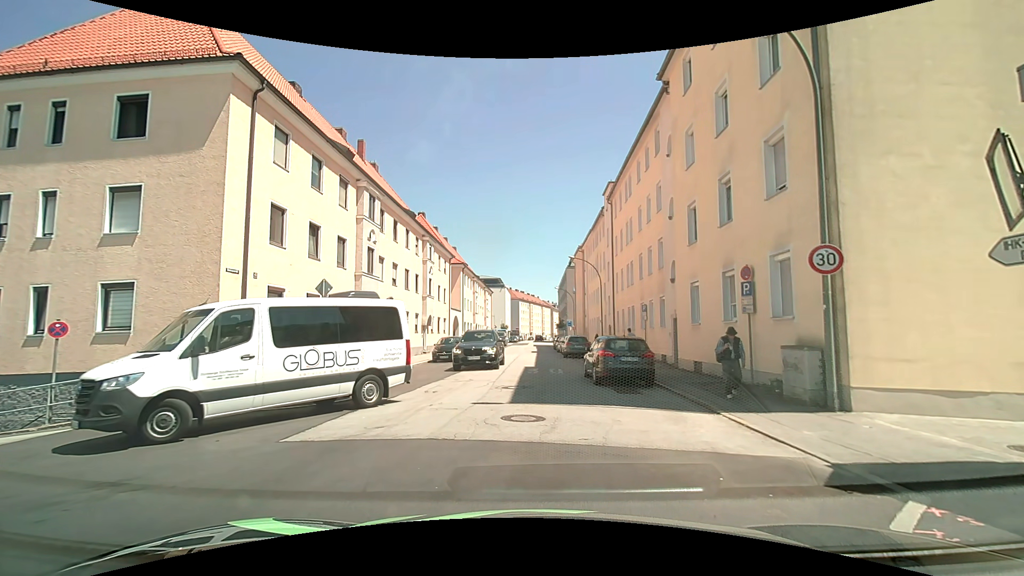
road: tertiary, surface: asphalt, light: Day
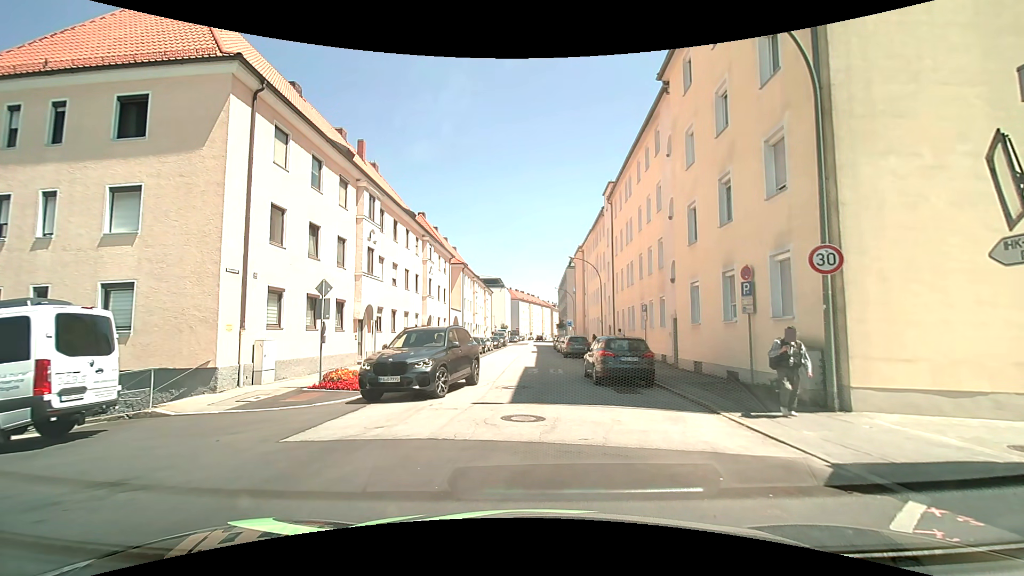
(0.0, 0.0) m; 0°
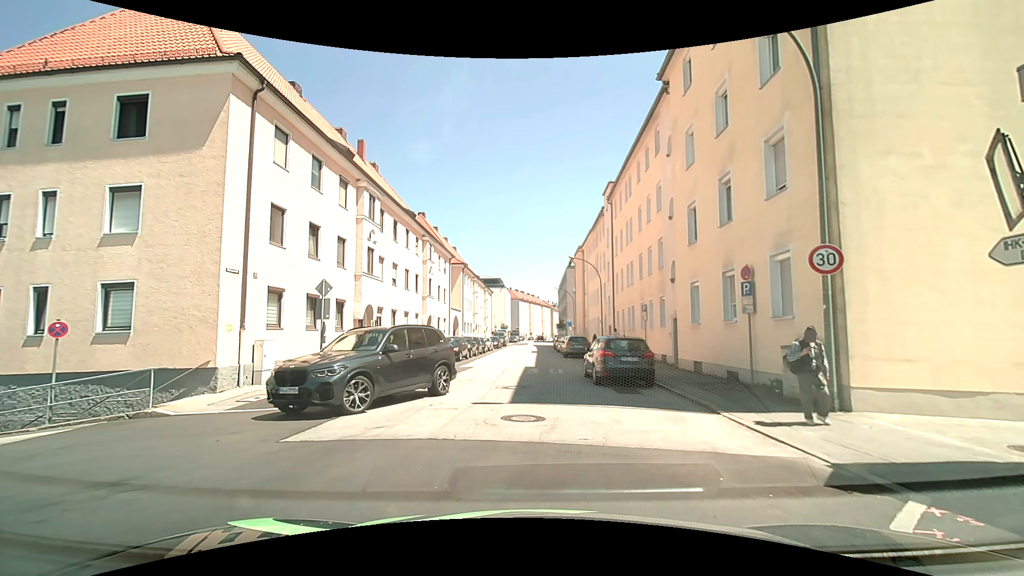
(0.0, 0.0) m; 0°
